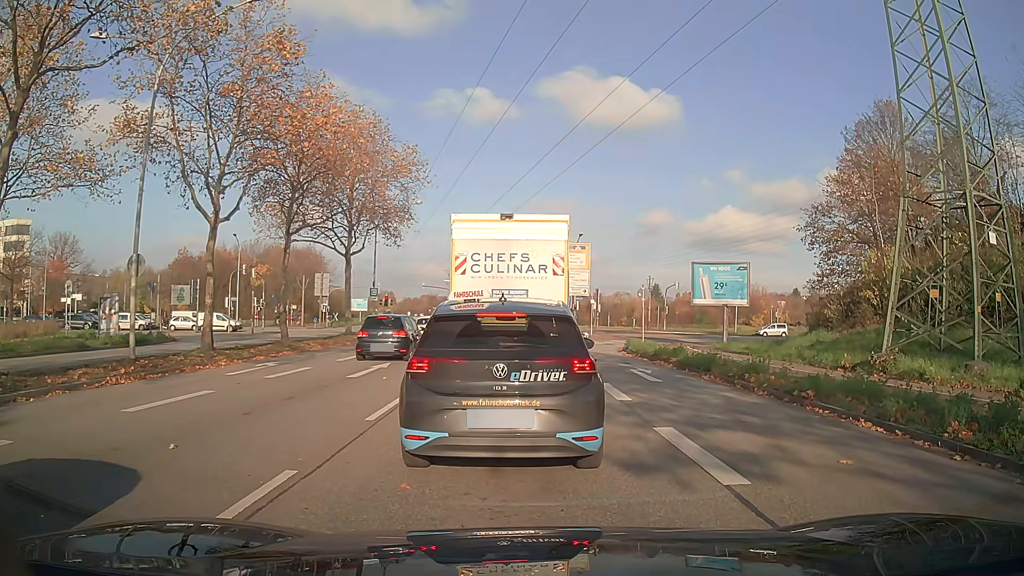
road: primary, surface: asphalt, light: Day
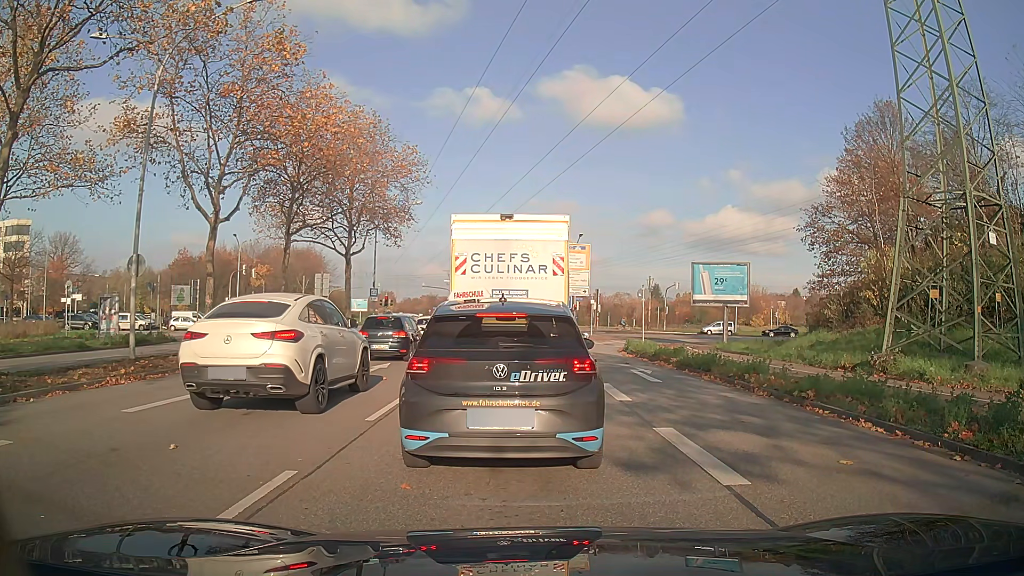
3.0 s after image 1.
(0.0, +0.1) m; 0°
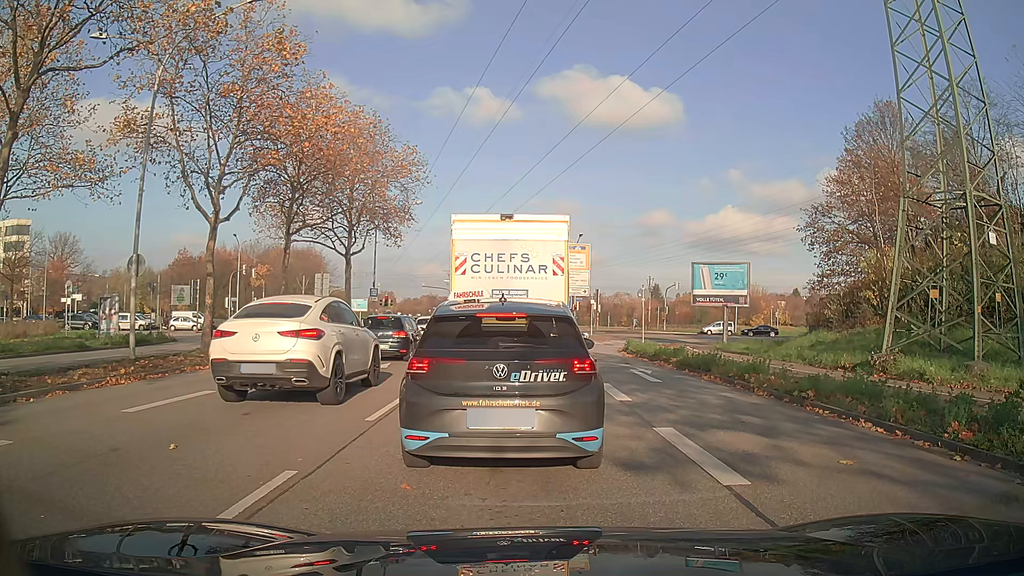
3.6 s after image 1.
(0.0, 0.0) m; 0°
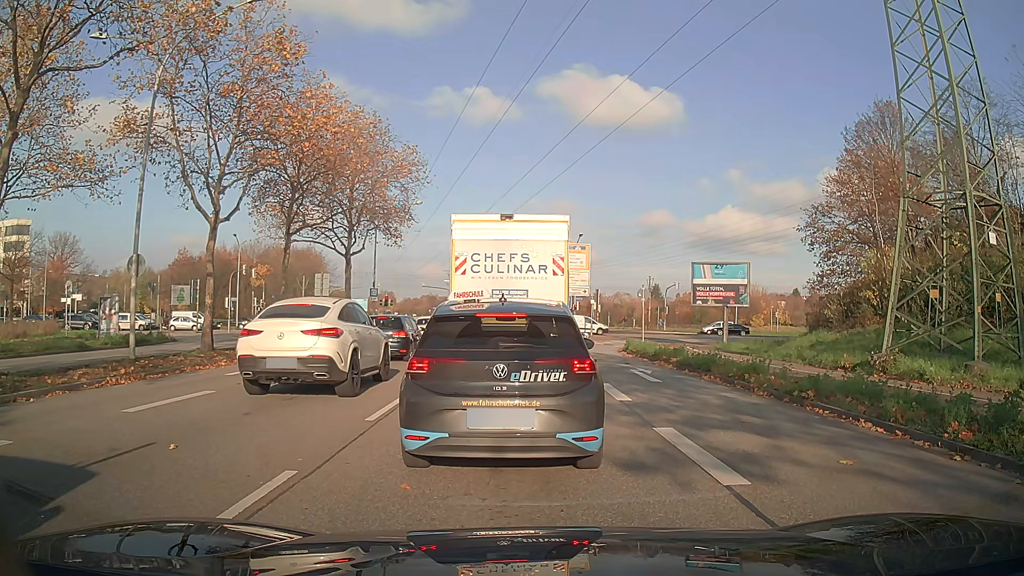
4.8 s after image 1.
(0.0, 0.0) m; 0°
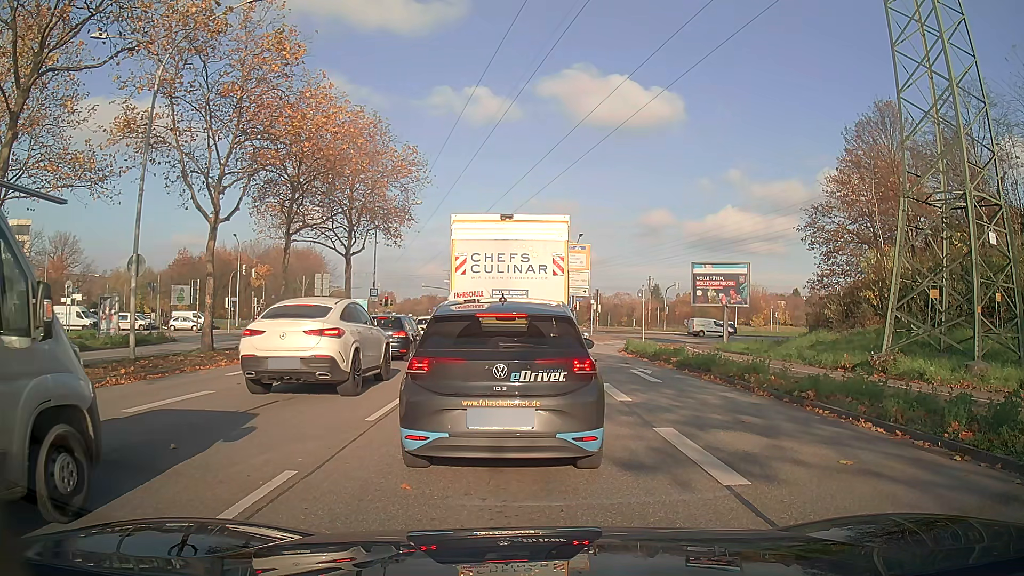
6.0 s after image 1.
(0.0, 0.0) m; 0°
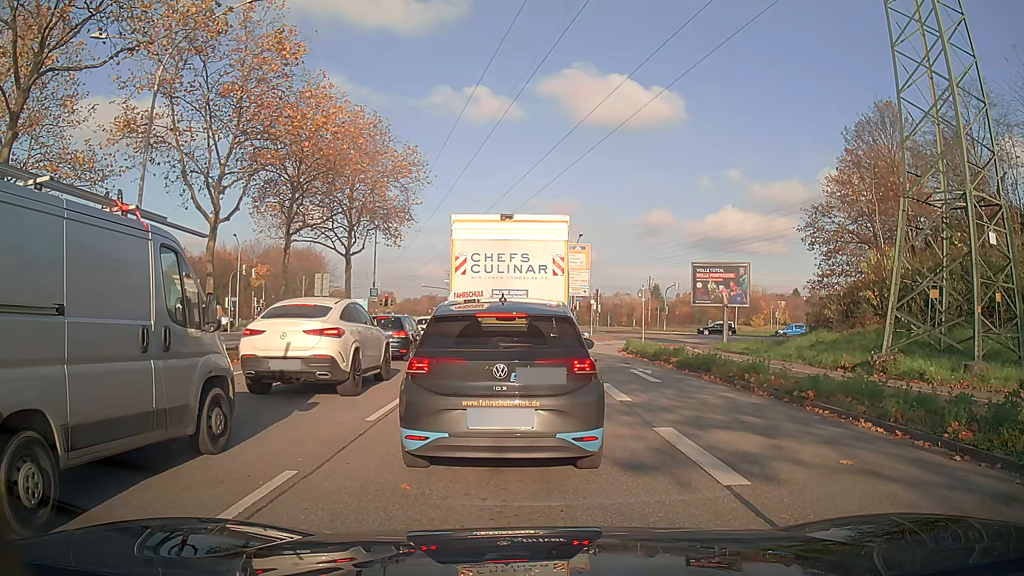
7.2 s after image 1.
(0.0, 0.0) m; 0°
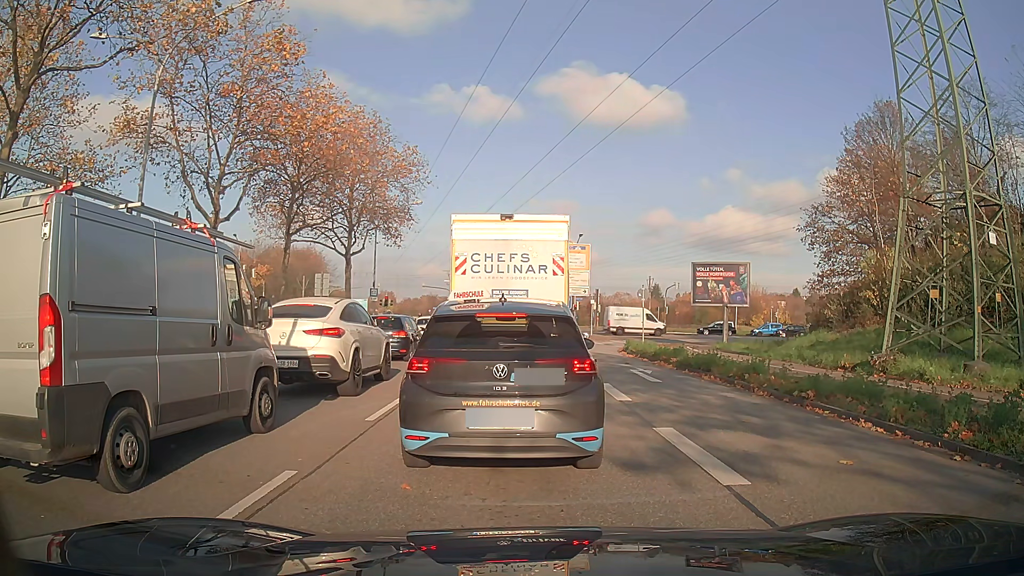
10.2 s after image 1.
(0.0, 0.0) m; 0°
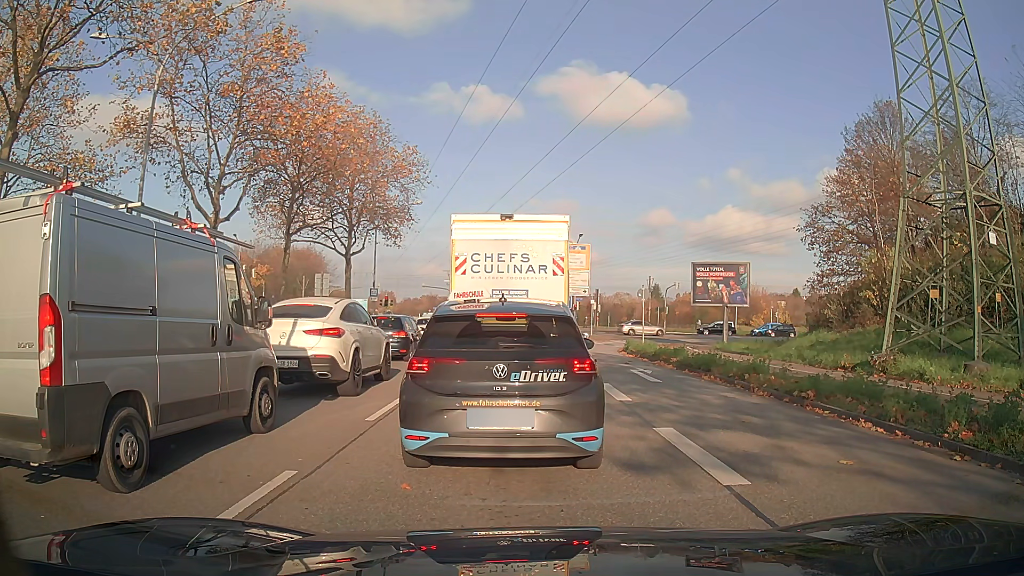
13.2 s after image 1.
(0.0, 0.0) m; 0°
(0, +10) (-1, +20) (-1, +30) (-1, +40) (-2, +50) (-3, +60) (-3, +70) (-4, +80) (-5, +90) (-6, +100) m
